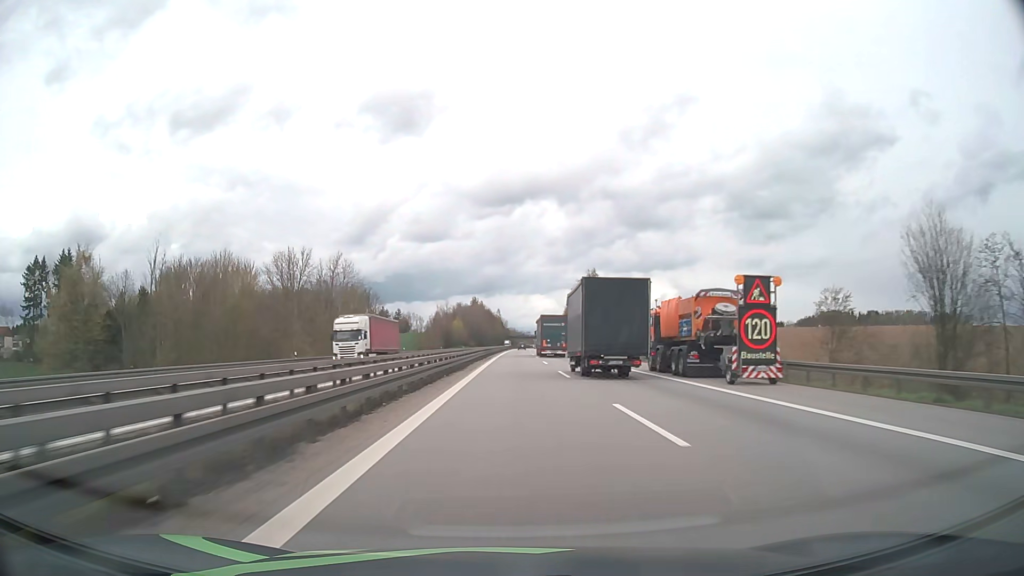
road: motorway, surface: asphalt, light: Day
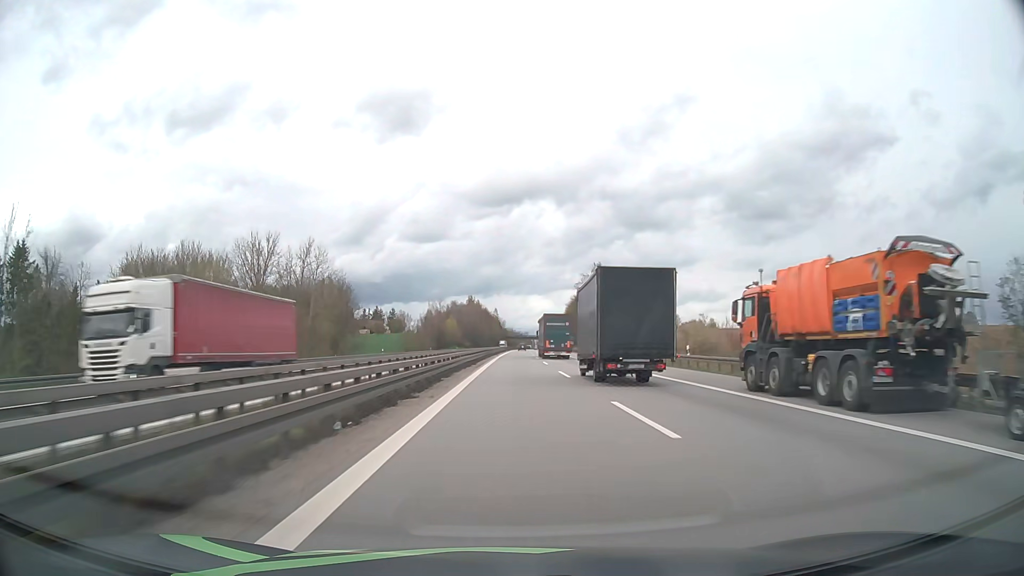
(0.0, +17.4) m; 0°
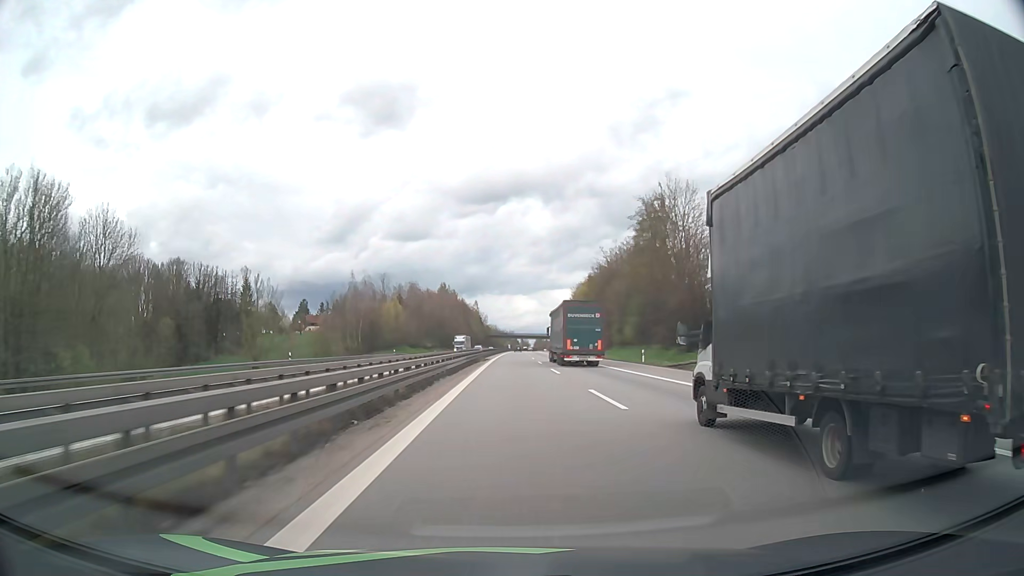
(+0.9, +86.2) m; +1°
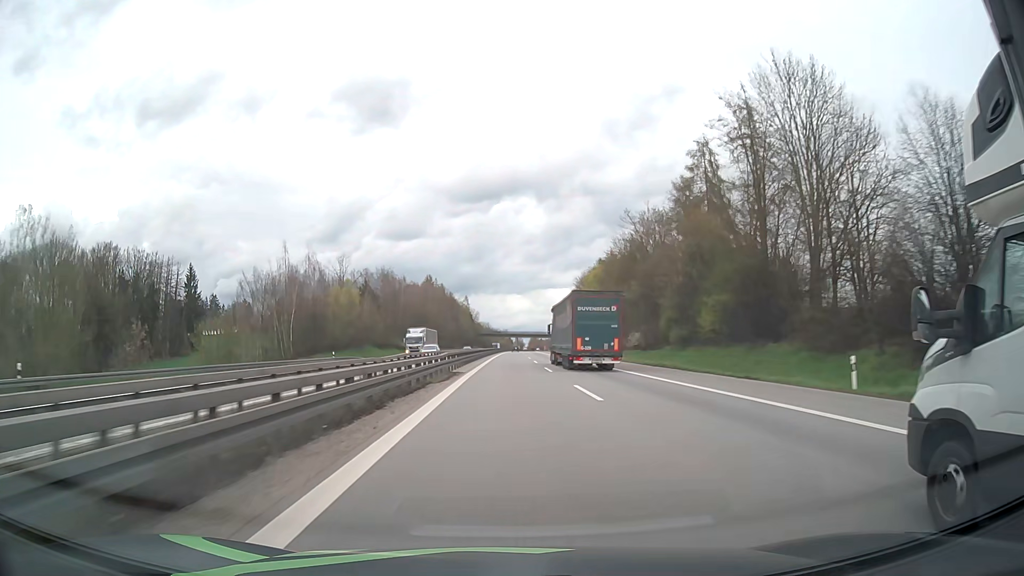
(+0.2, +34.2) m; +1°
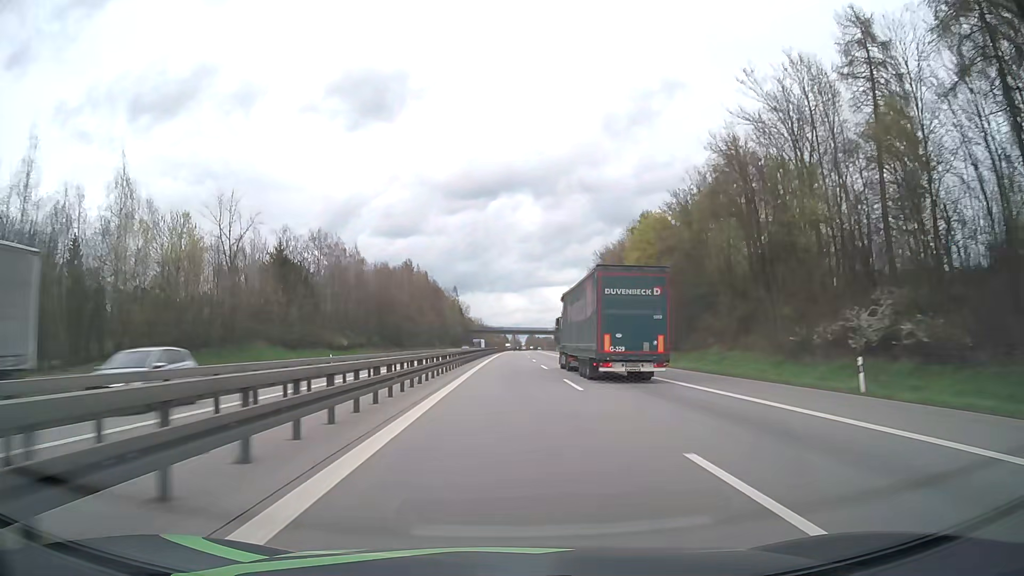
(+0.2, +51.0) m; 0°
(0, +10) (0, +20) (0, +30) (0, +40) (0, +50) (0, +60) (0, +70) (0, +80) (+1, +90) (+1, +100) m
